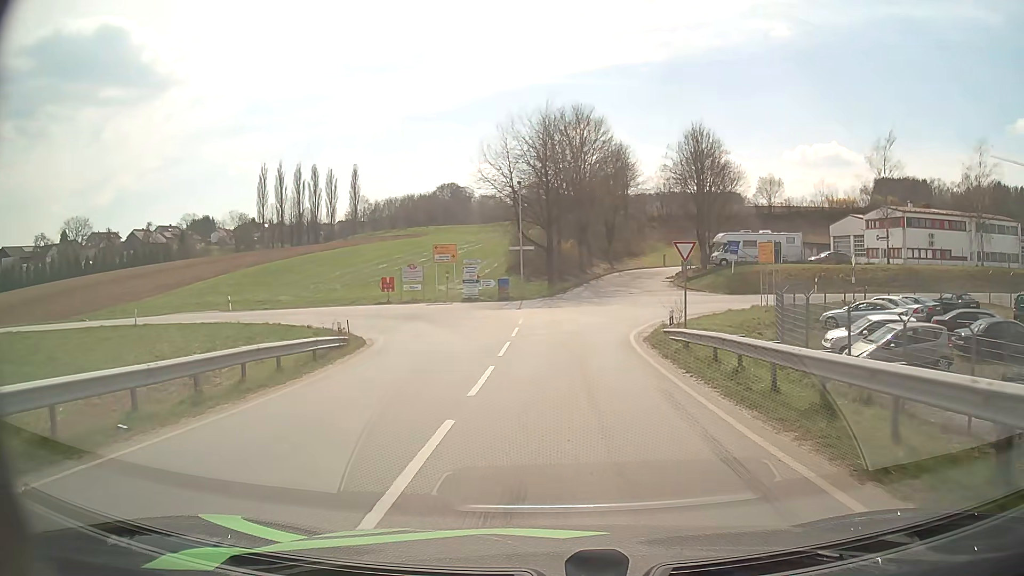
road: unclassified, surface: asphalt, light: Day
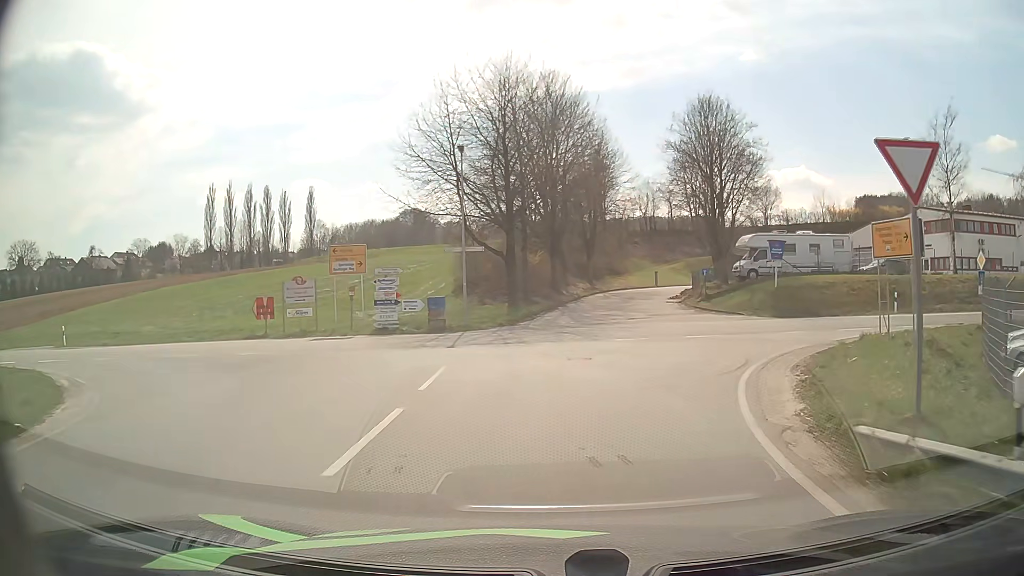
(+0.2, +16.4) m; +2°
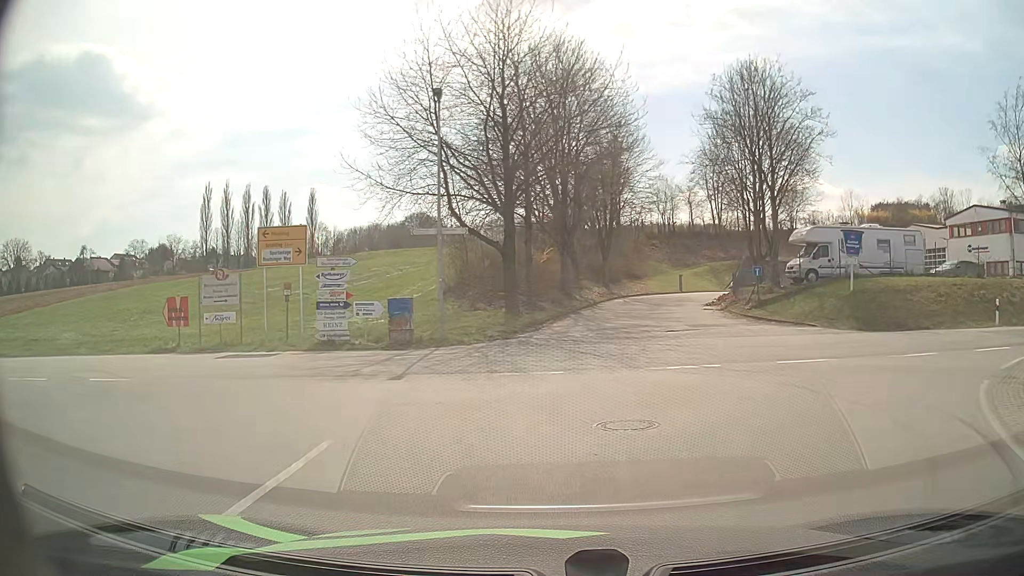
(0.0, +8.4) m; -1°
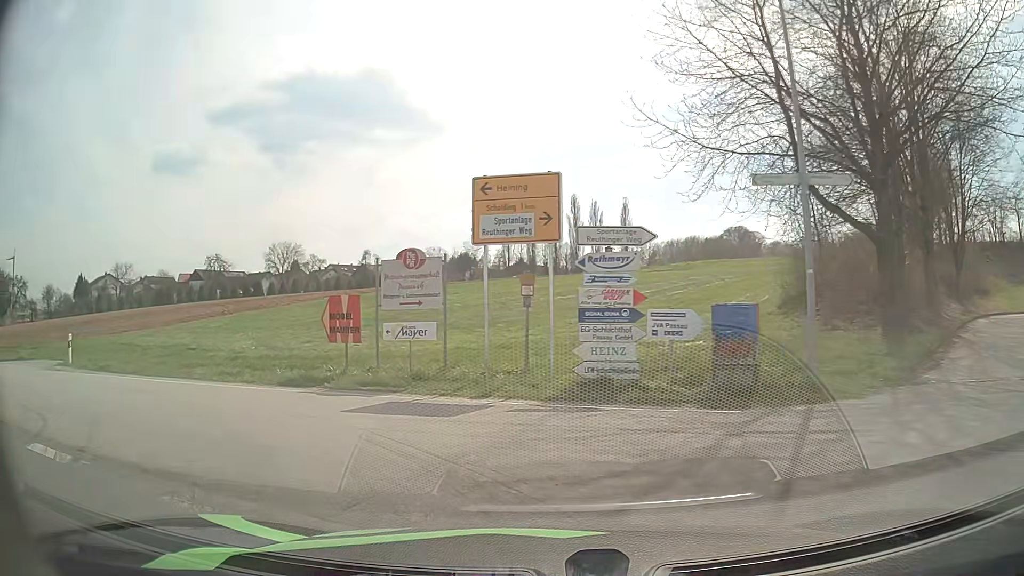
(-1.5, +9.6) m; -26°
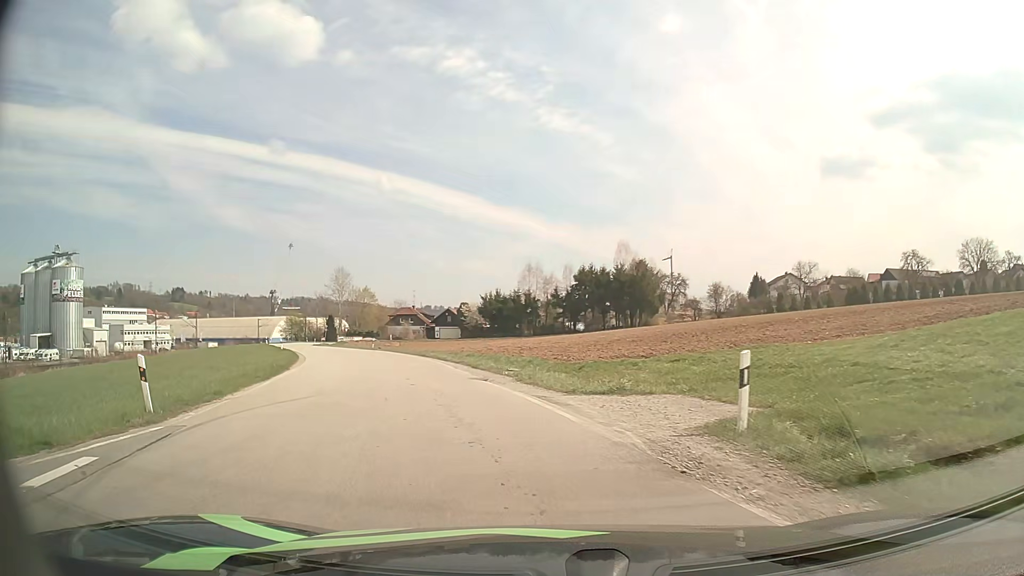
(-8.7, +12.2) m; -60°
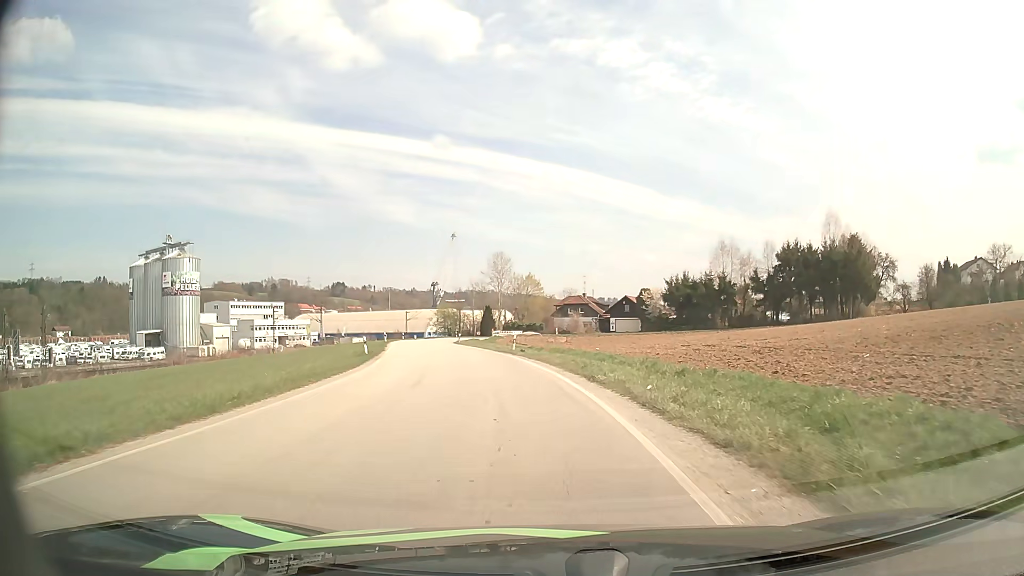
(-3.4, +21.6) m; -14°
